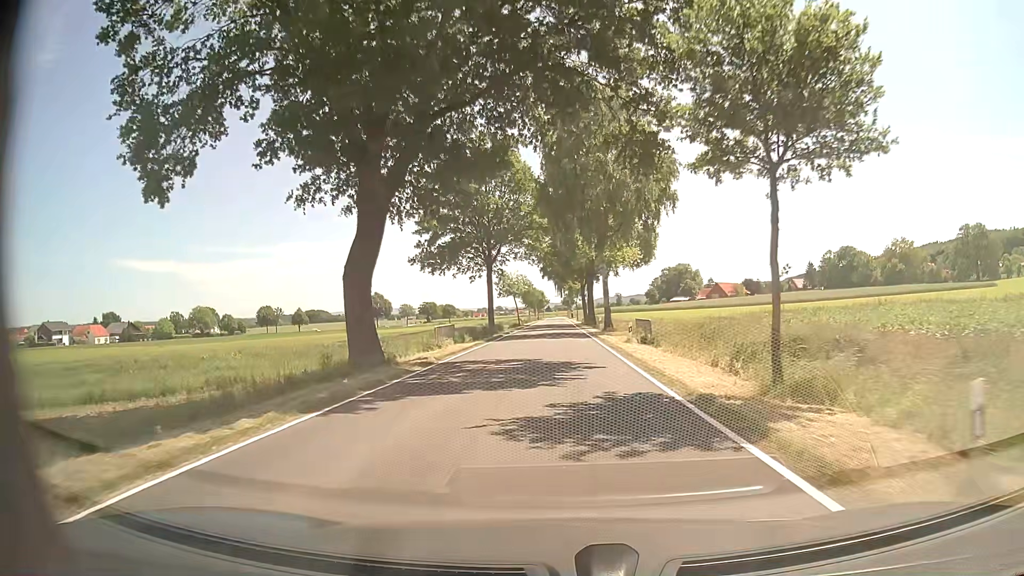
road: tertiary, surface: asphalt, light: Day
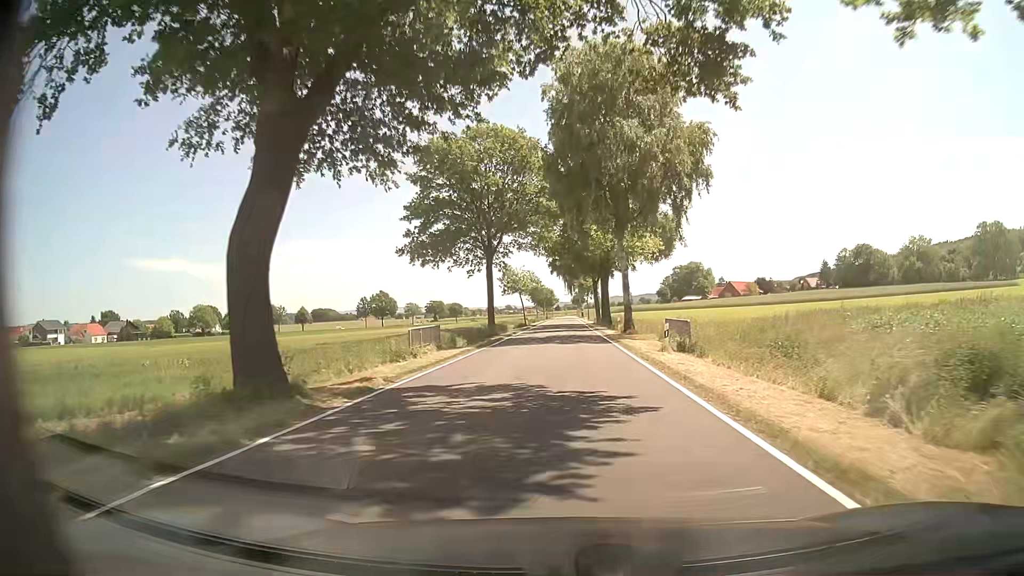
(0.0, +7.6) m; -1°
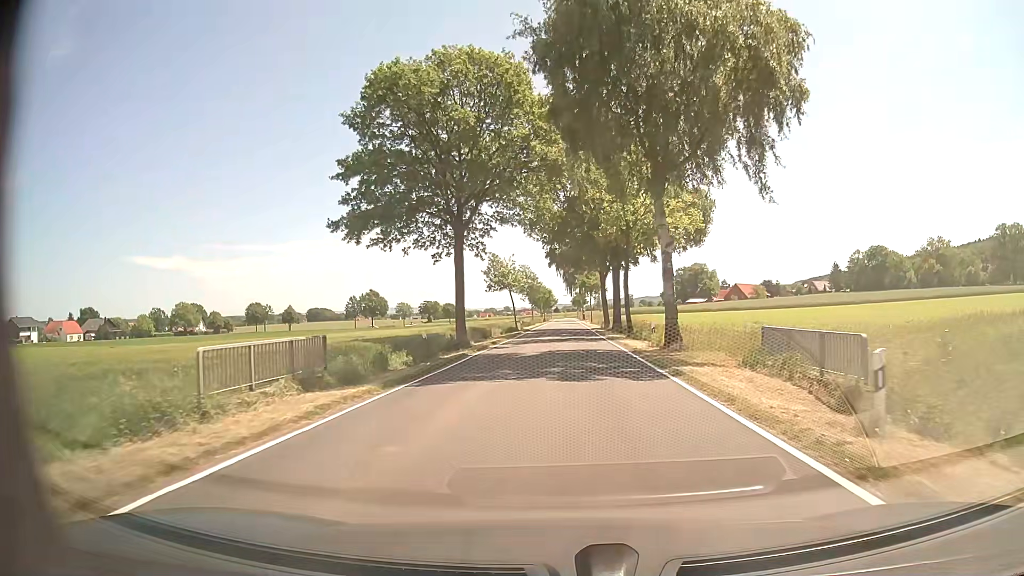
(0.0, +15.2) m; 0°
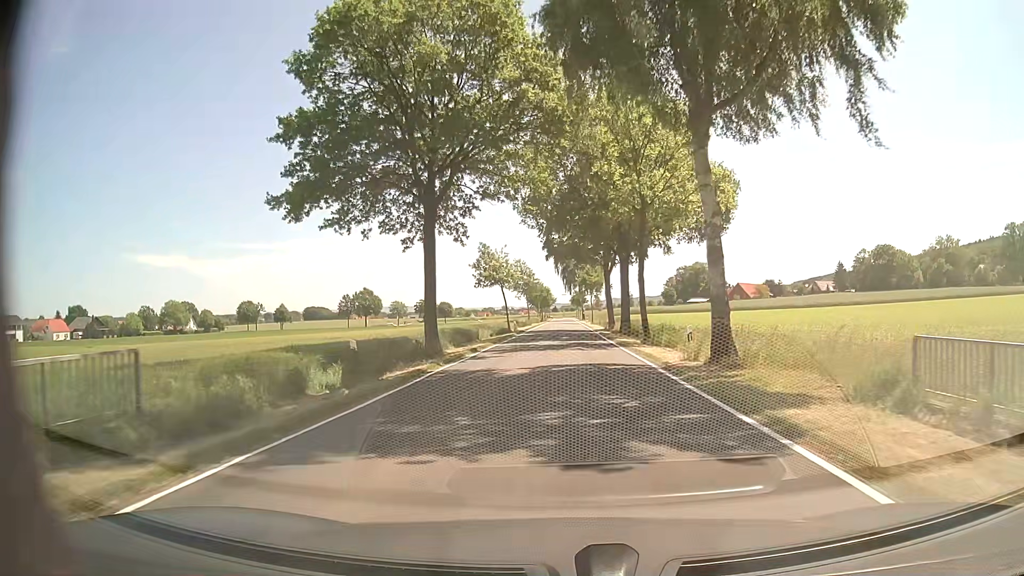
(0.0, +7.6) m; 0°
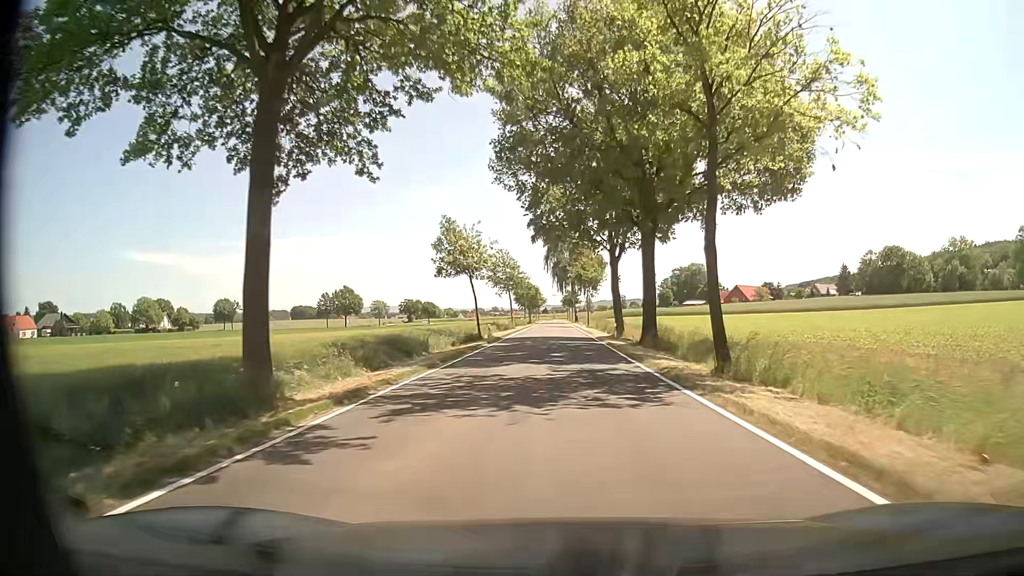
(0.0, +15.2) m; 0°
(0, +10) (0, +20) (0, +30) (0, +40) (0, +50) (0, +60) (0, +70) (0, +80) (0, +90) (0, +100) m
